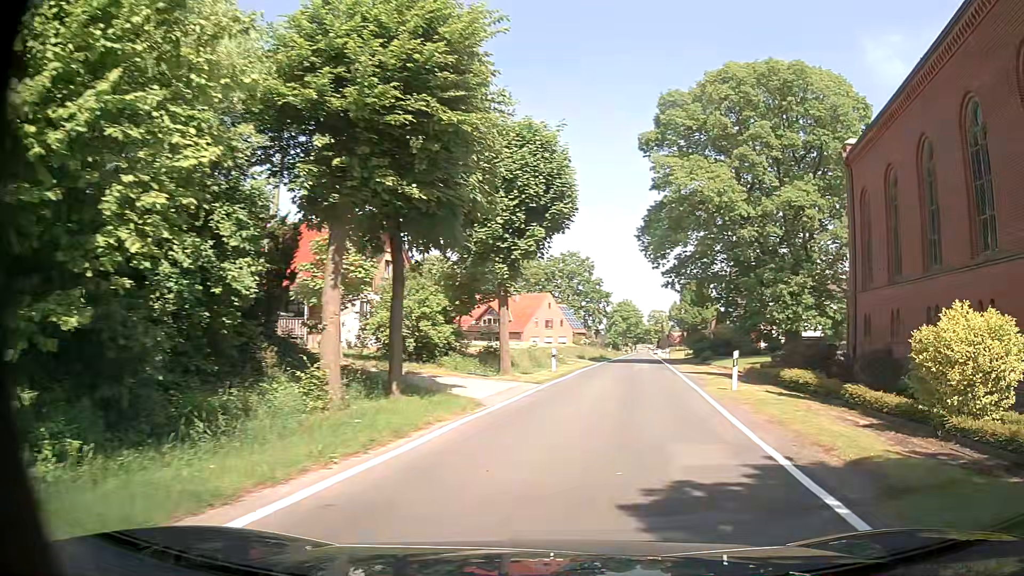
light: Day
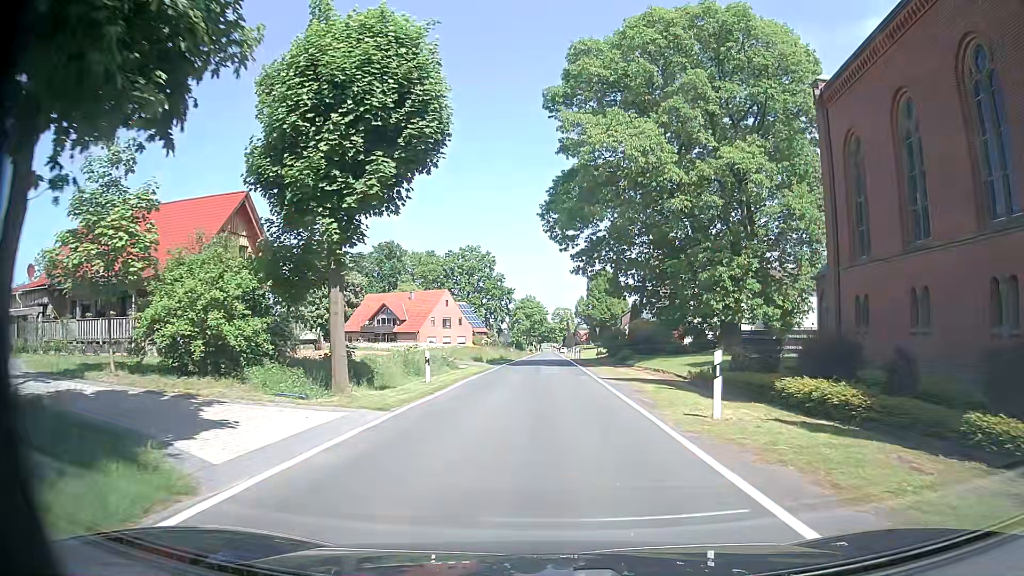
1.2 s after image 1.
(+0.9, +8.8) m; +10°
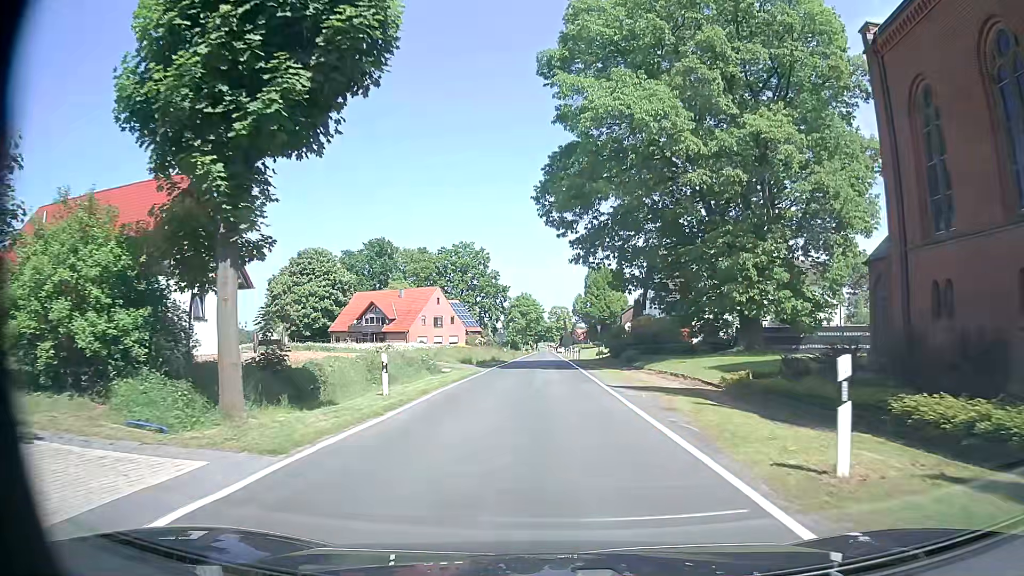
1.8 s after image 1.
(-0.1, +5.4) m; -1°
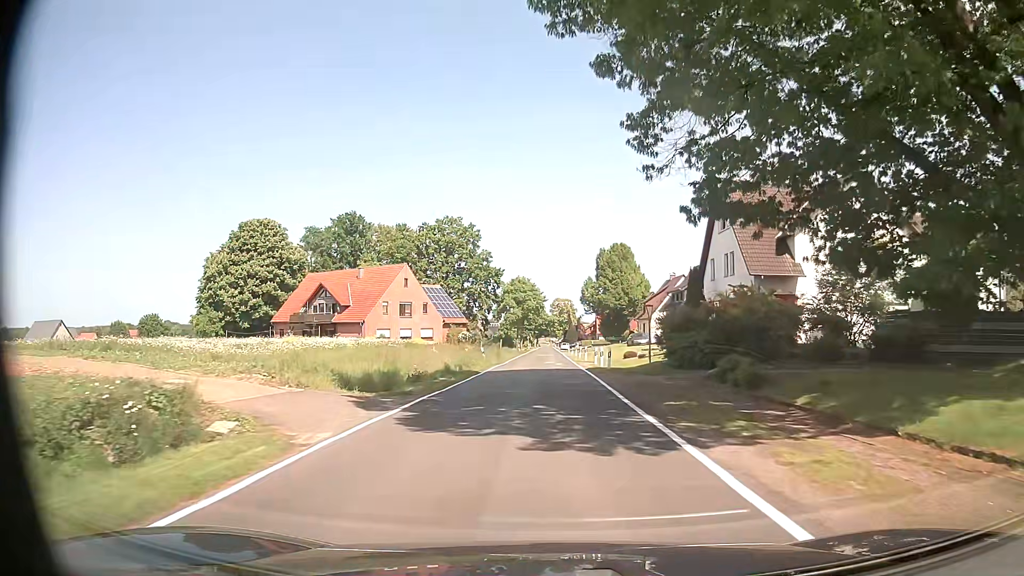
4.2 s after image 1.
(-0.2, +25.7) m; -1°
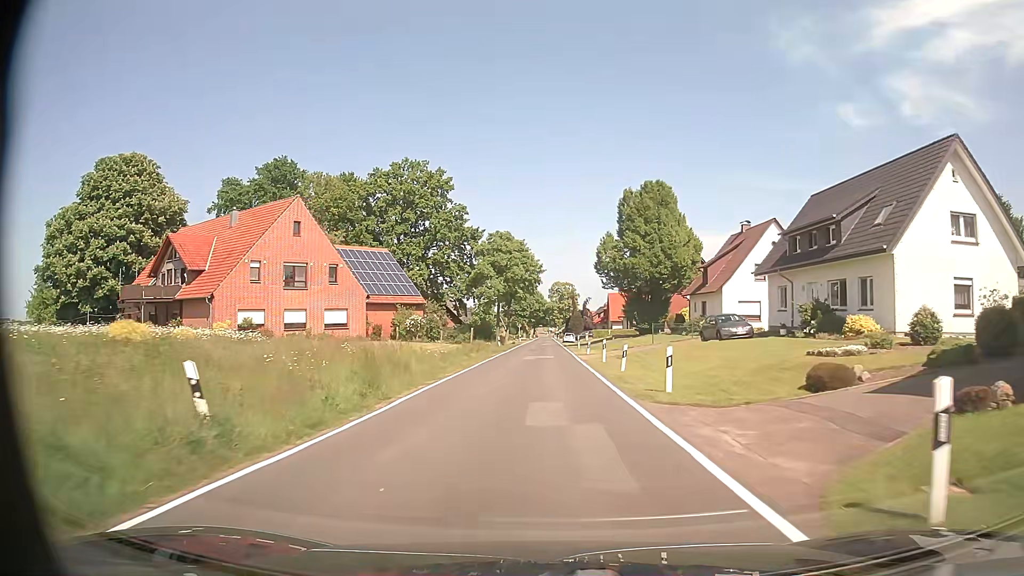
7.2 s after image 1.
(+0.6, +35.2) m; +1°
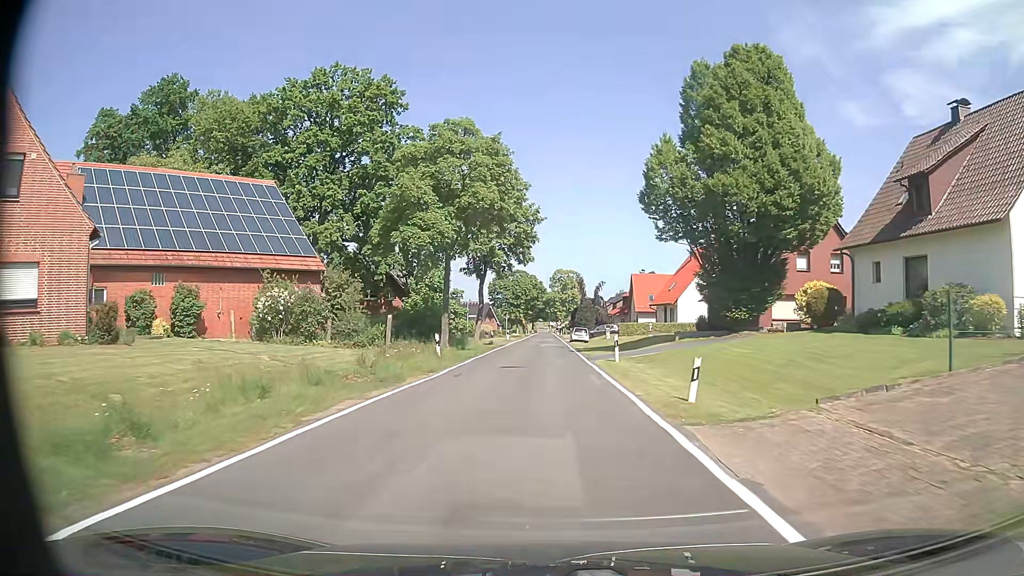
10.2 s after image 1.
(+0.3, +32.0) m; 0°
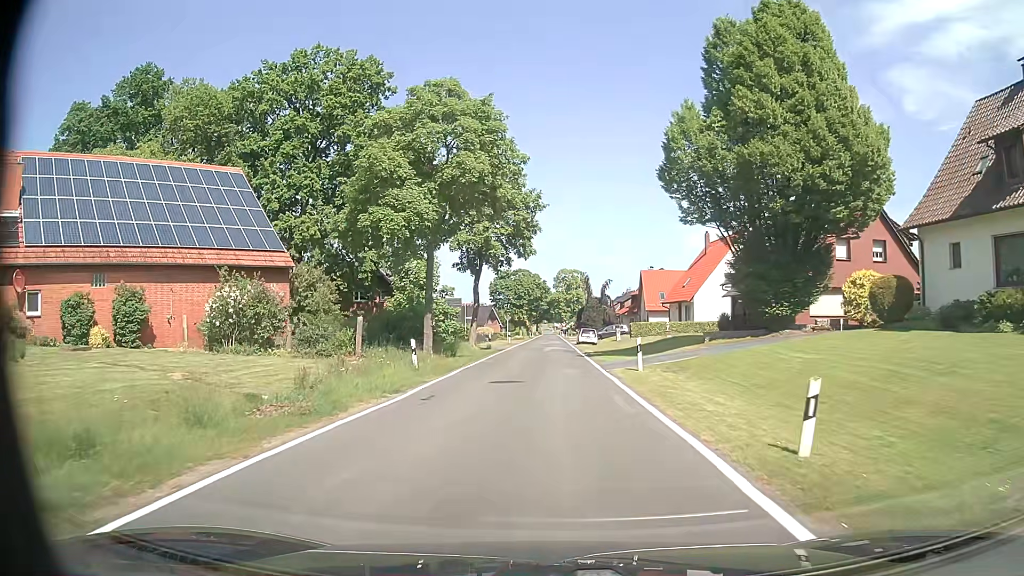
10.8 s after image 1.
(+0.1, +5.3) m; 0°
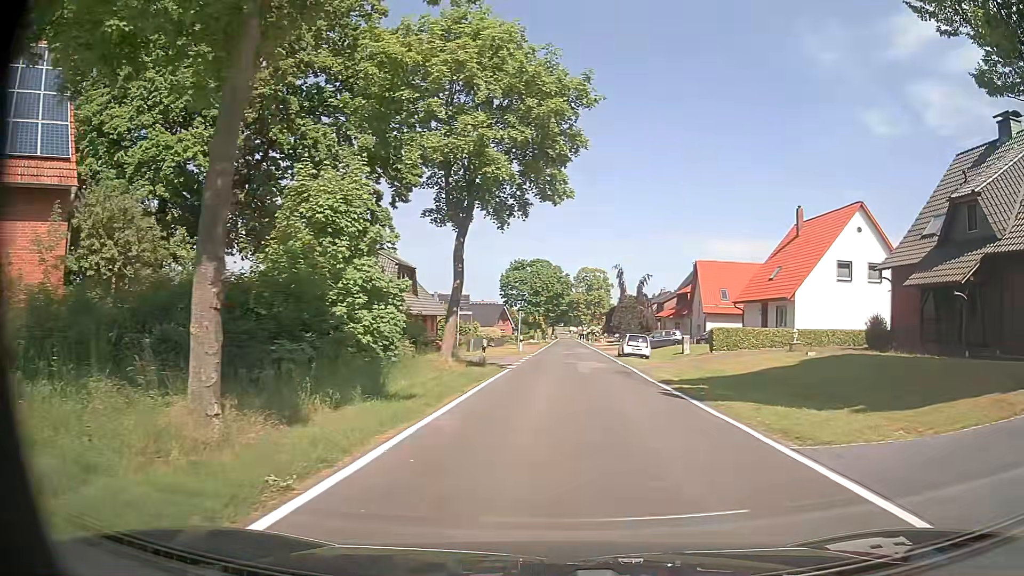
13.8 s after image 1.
(-0.9, +18.5) m; -2°
